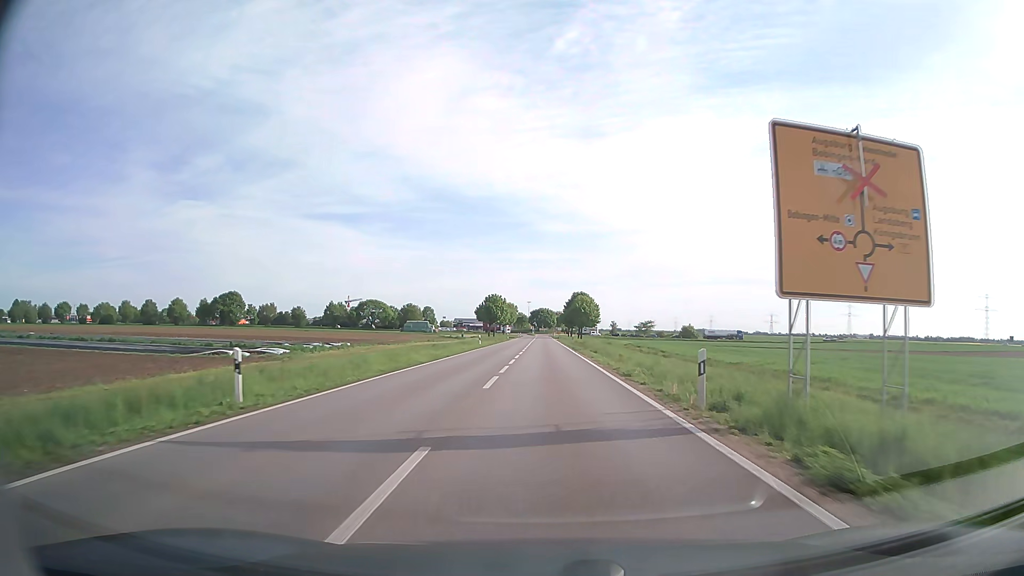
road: secondary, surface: asphalt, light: Day
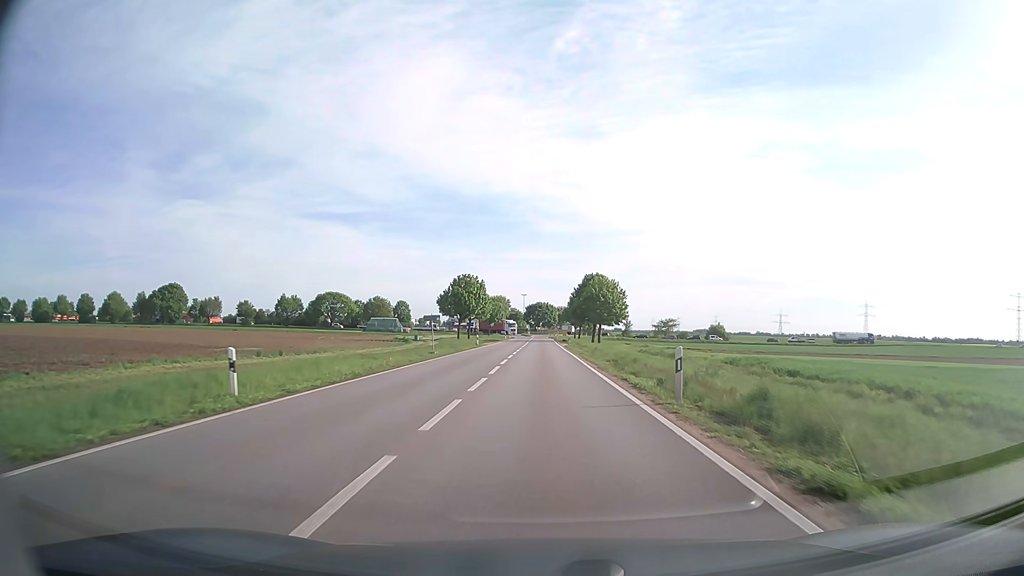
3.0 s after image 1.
(+0.1, +49.1) m; 0°
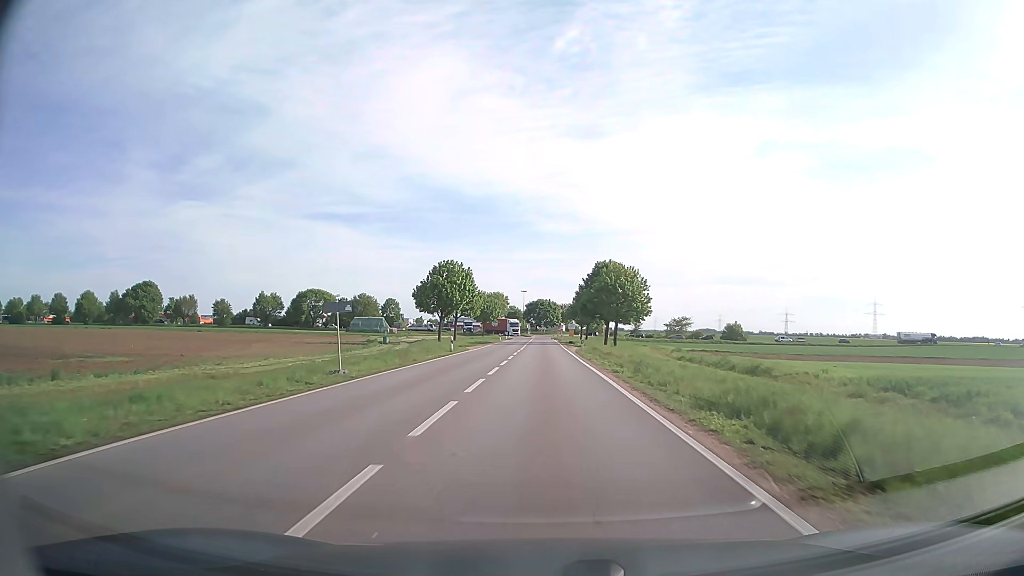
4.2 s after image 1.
(0.0, +18.7) m; 0°
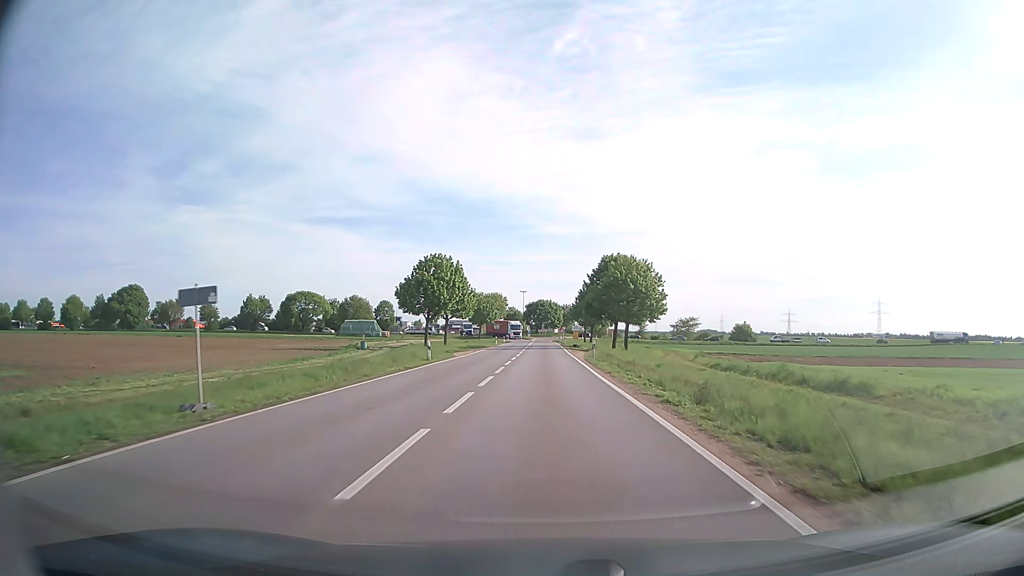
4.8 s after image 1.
(0.0, +9.1) m; 0°
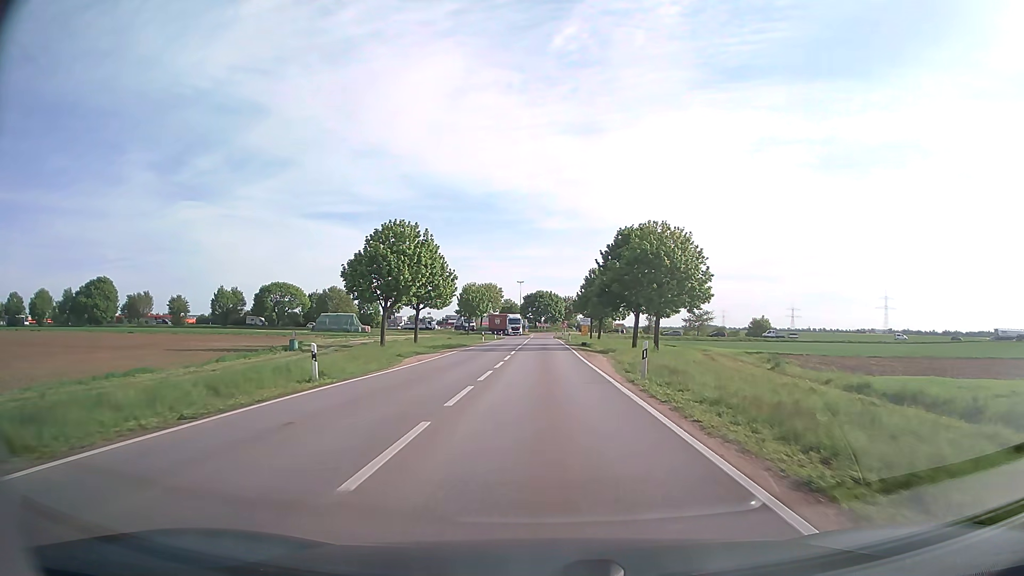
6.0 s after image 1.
(0.0, +17.9) m; 0°
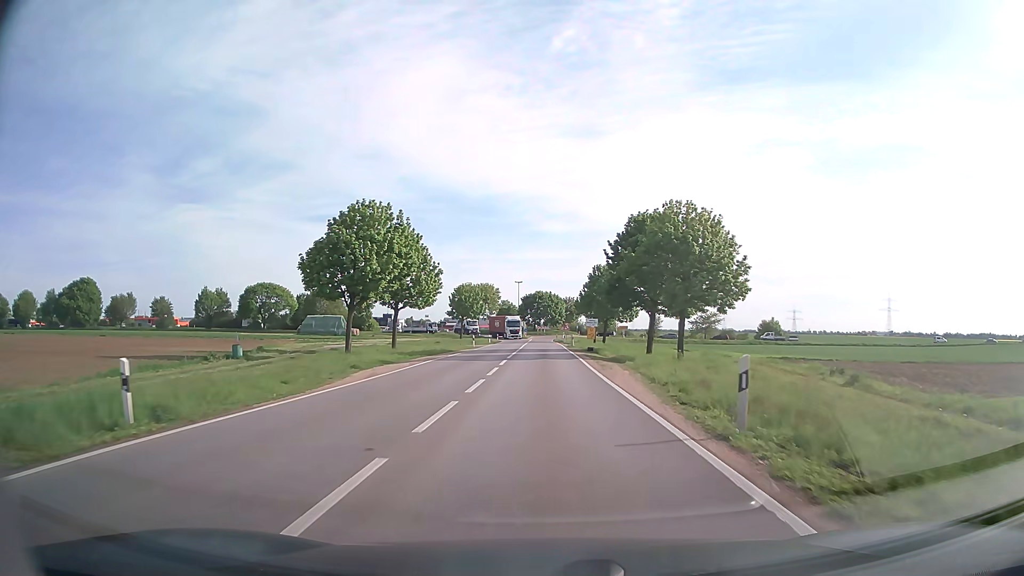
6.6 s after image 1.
(0.0, +8.7) m; 0°
